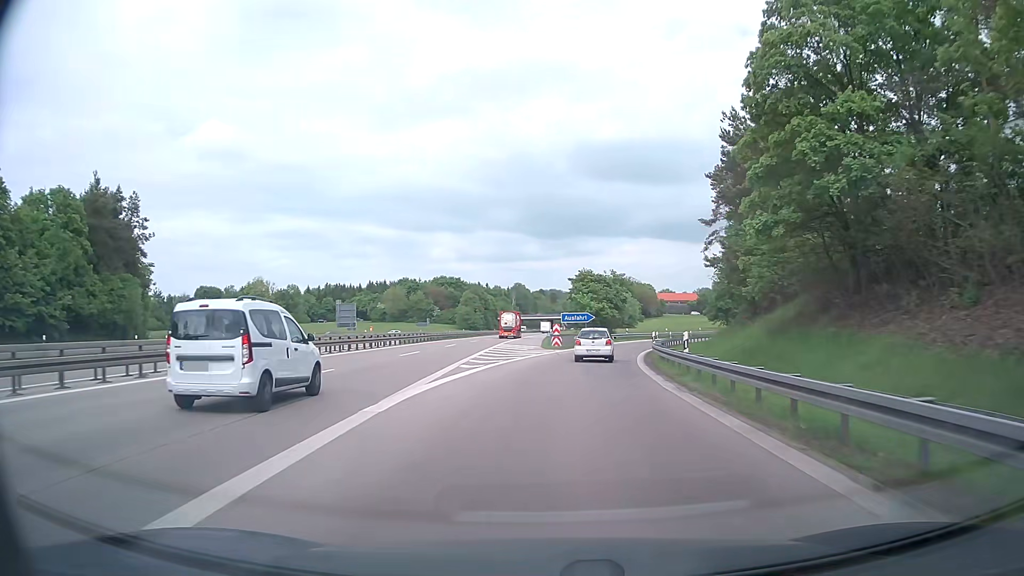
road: motorway_link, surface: asphalt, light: Day
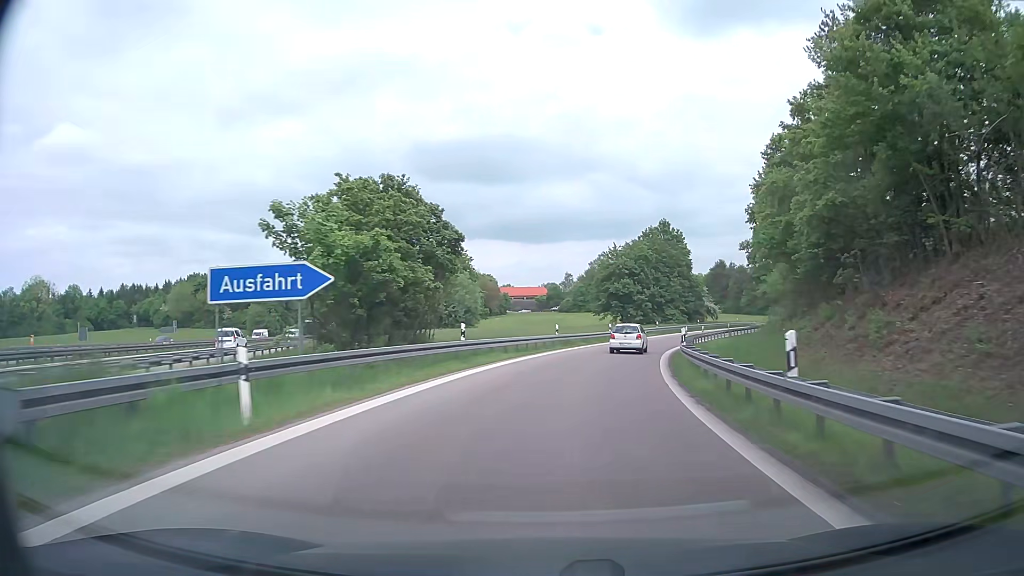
(+6.0, +52.1) m; +14°
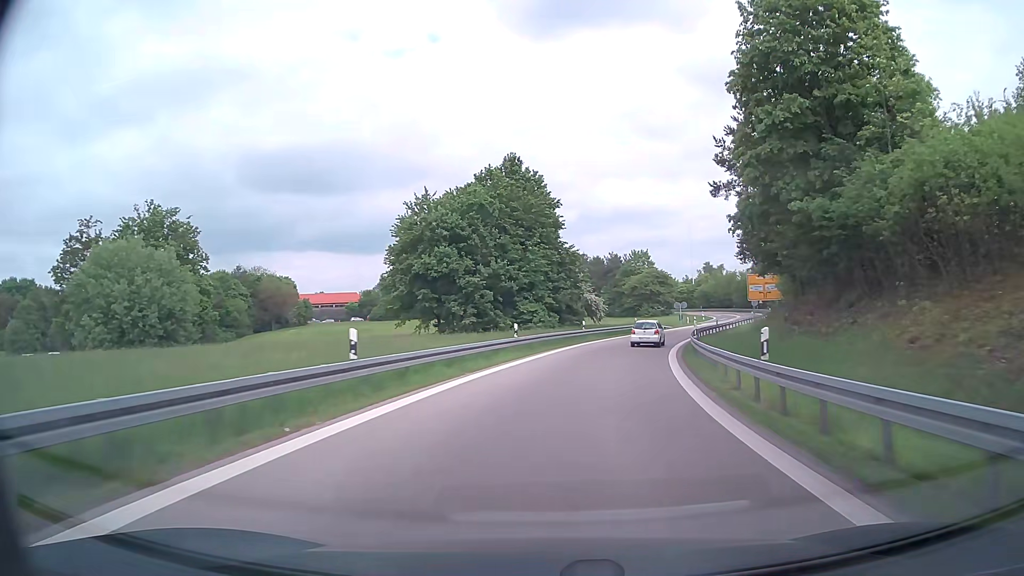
(+5.1, +40.0) m; +14°
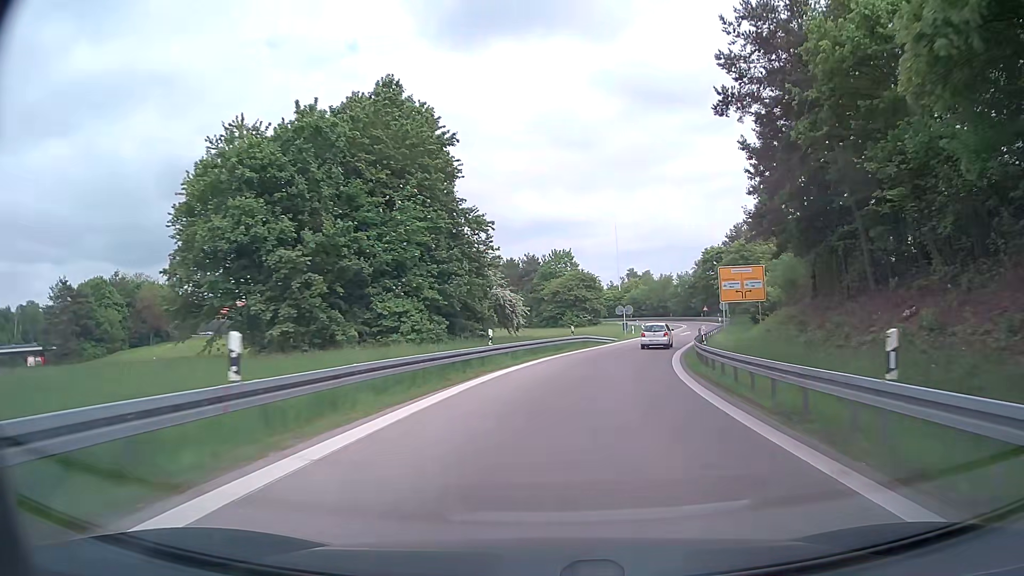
(+1.3, +20.6) m; +7°
(0, +10) (+1, +20) (+3, +30) (+6, +39) (+9, +49) (+12, +59) (+15, +68) (+18, +78) (+21, +87) (+22, +97) m
